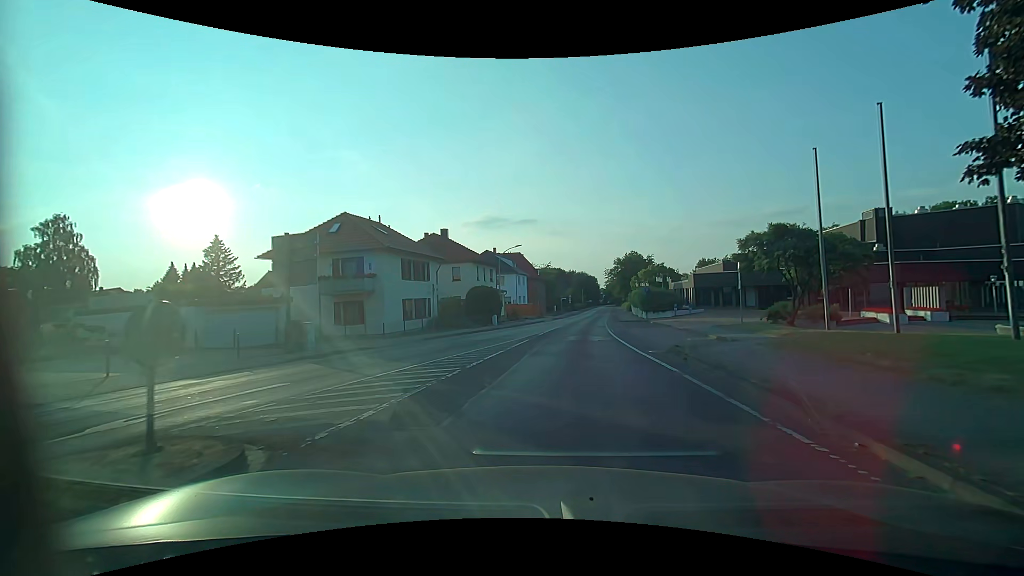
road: unclassified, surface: asphalt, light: Day
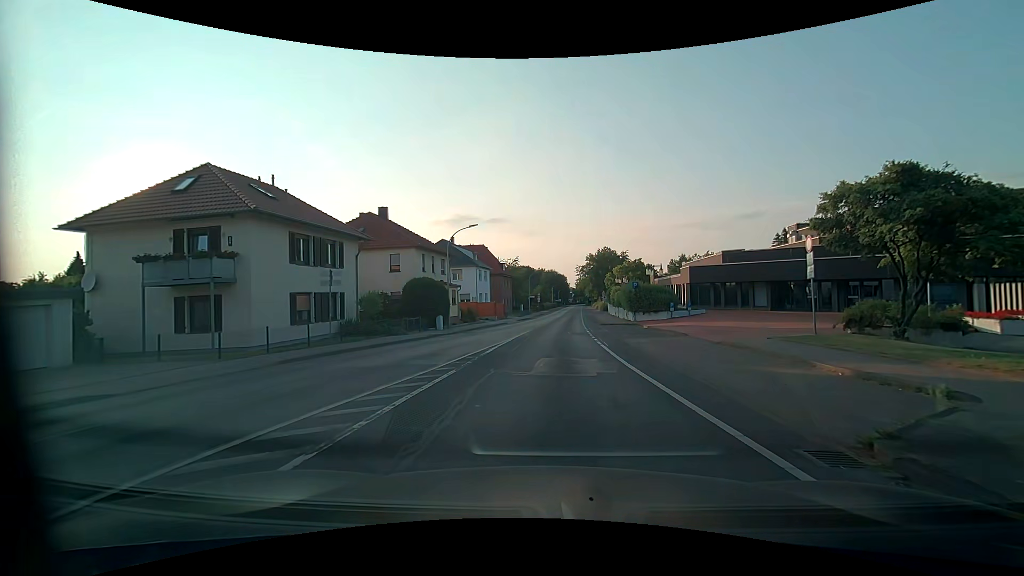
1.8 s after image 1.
(+0.2, +11.4) m; +3°
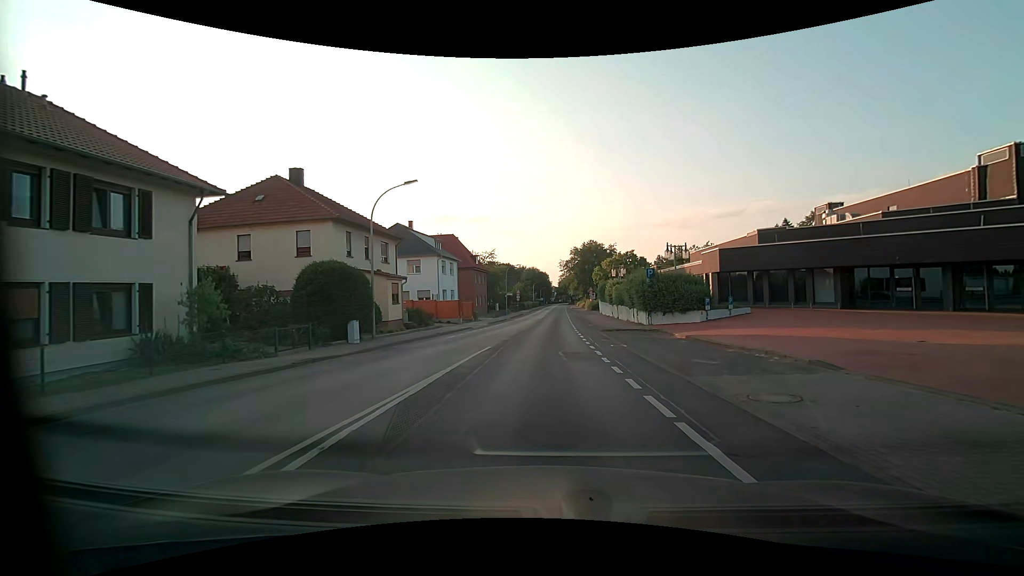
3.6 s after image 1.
(+0.2, +13.0) m; +2°
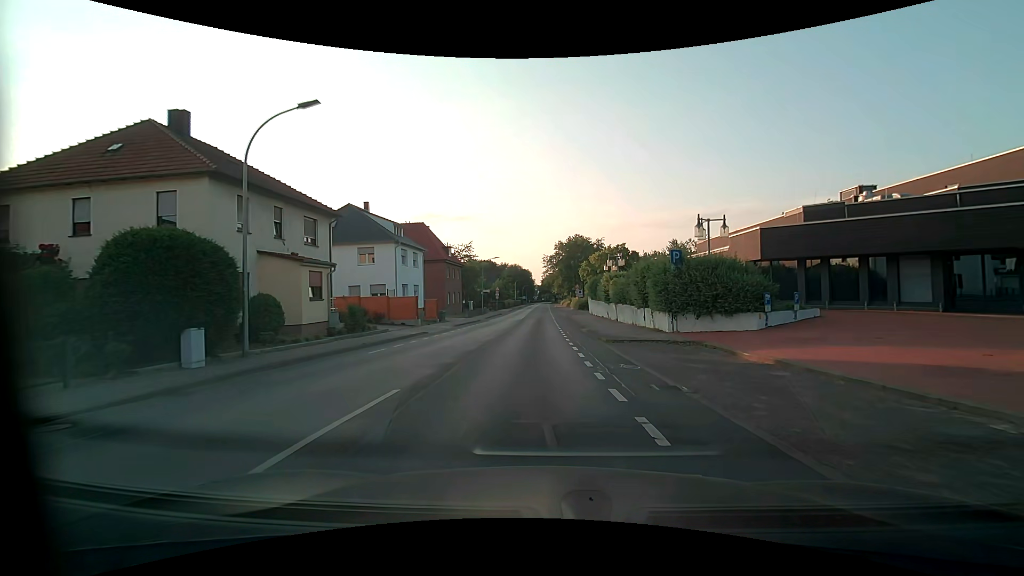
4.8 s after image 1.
(+0.1, +9.2) m; +1°
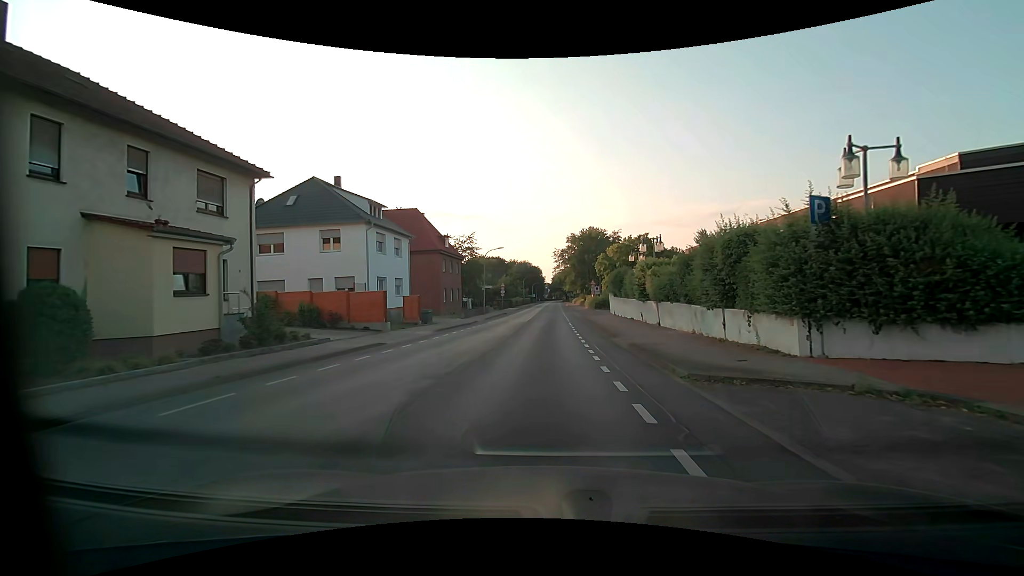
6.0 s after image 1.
(-0.1, +9.4) m; -2°
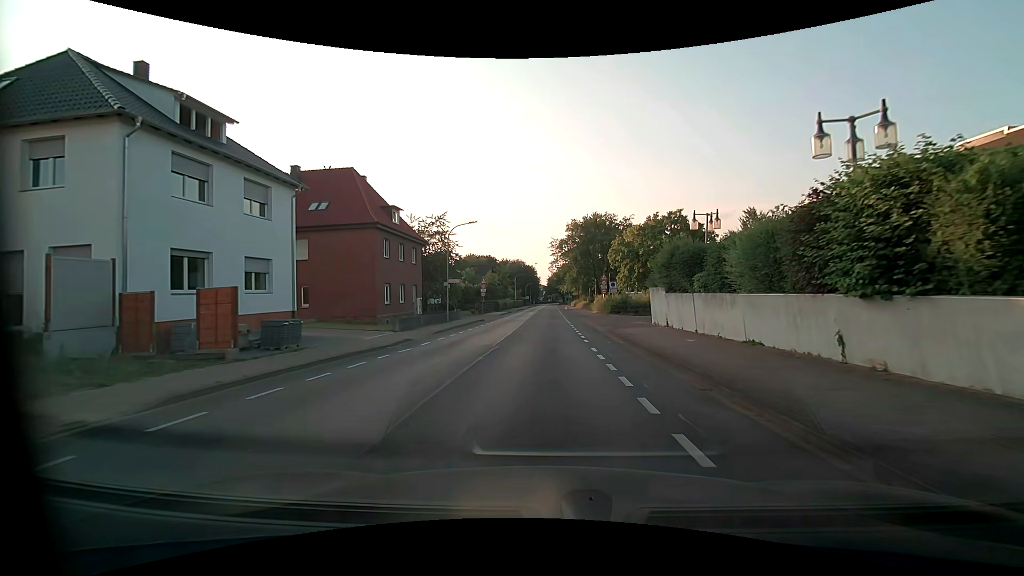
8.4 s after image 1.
(+0.3, +19.5) m; +1°
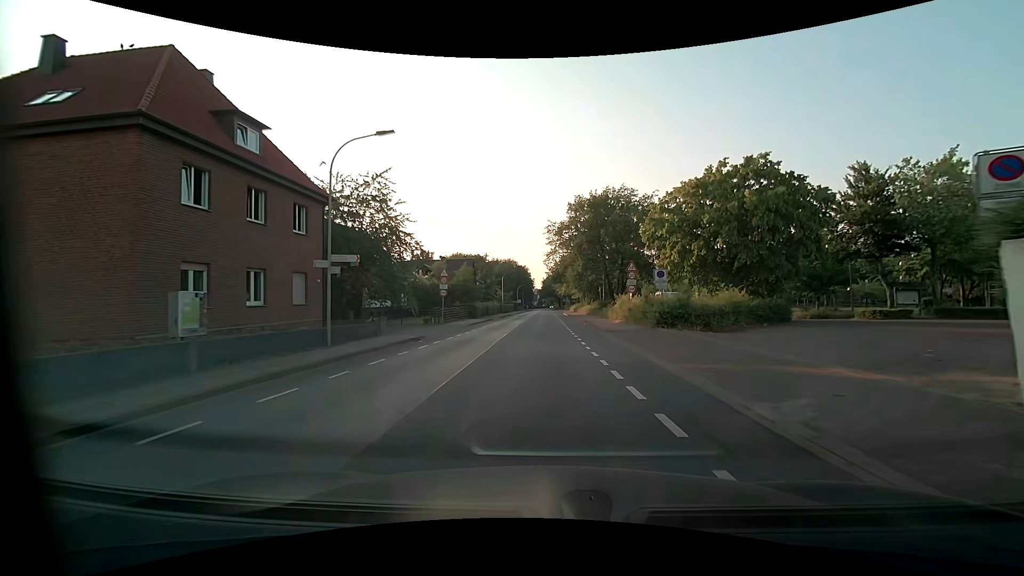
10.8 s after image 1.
(+0.1, +20.7) m; 0°
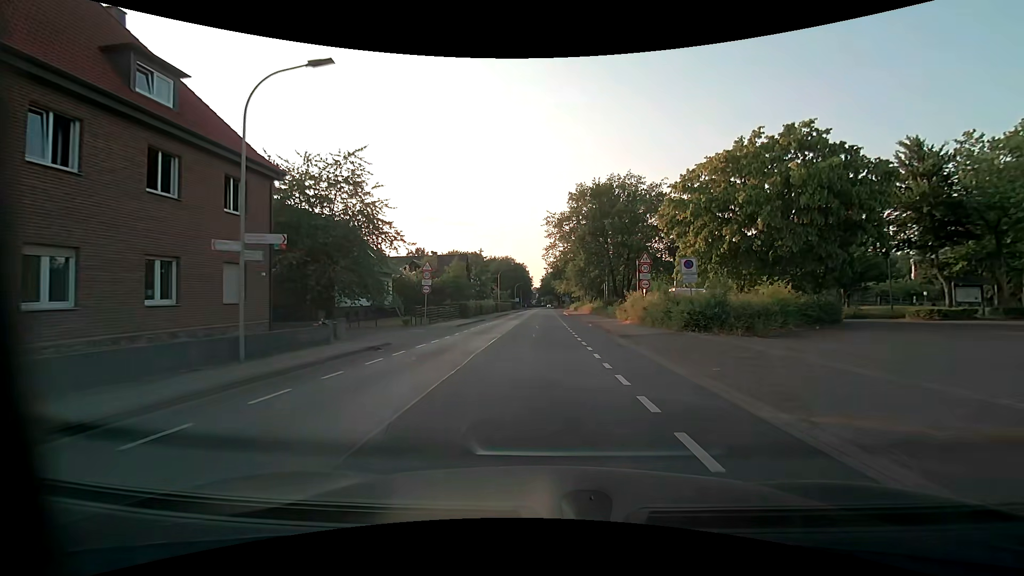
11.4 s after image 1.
(0.0, +5.2) m; 0°
(0, +10) (0, +20) (0, +30) (0, +40) (0, +50) (0, +60) (0, +70) (0, +80) (0, +90) (0, +100) m
